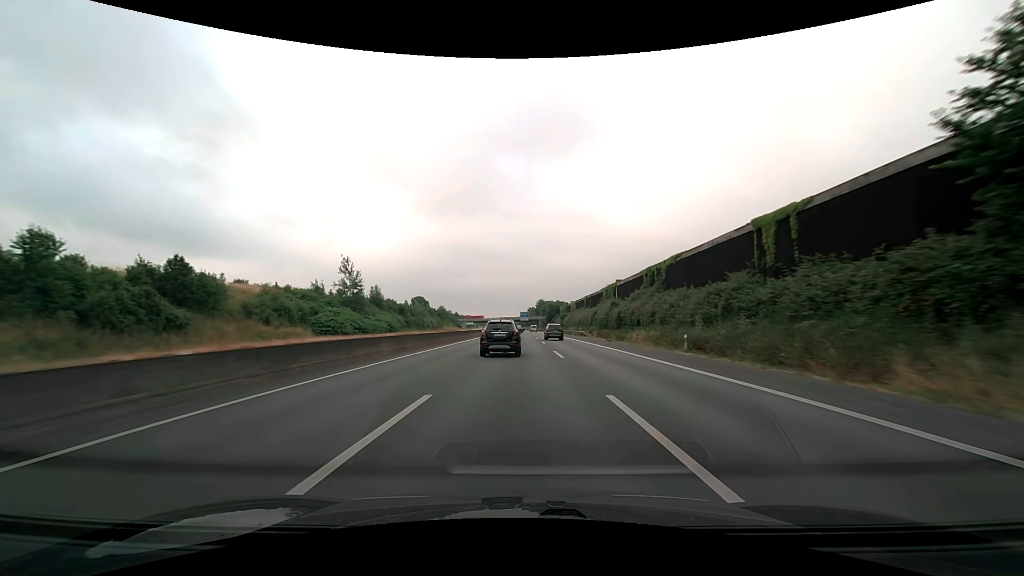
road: motorway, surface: asphalt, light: Day
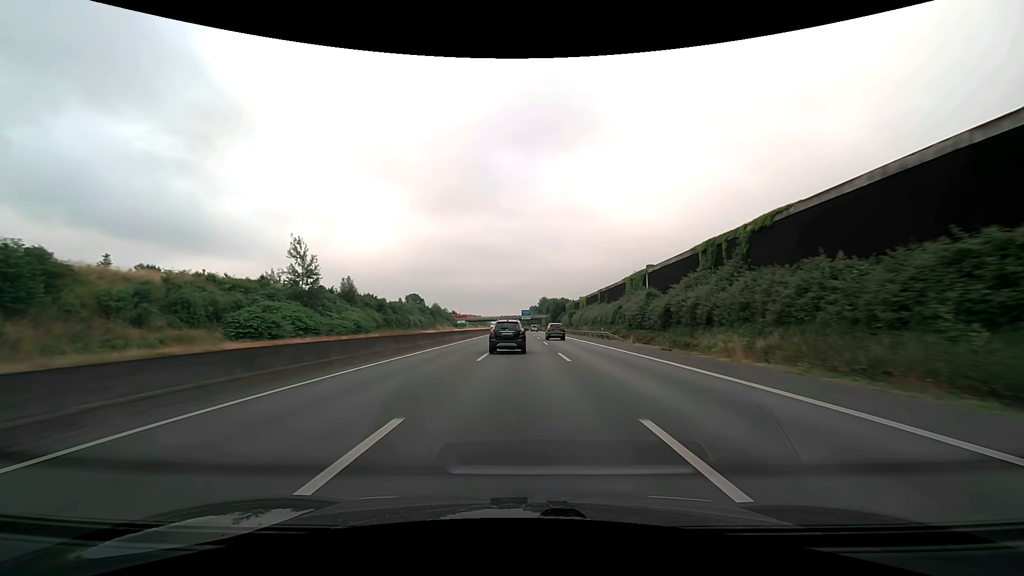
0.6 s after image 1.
(0.0, +20.6) m; 0°
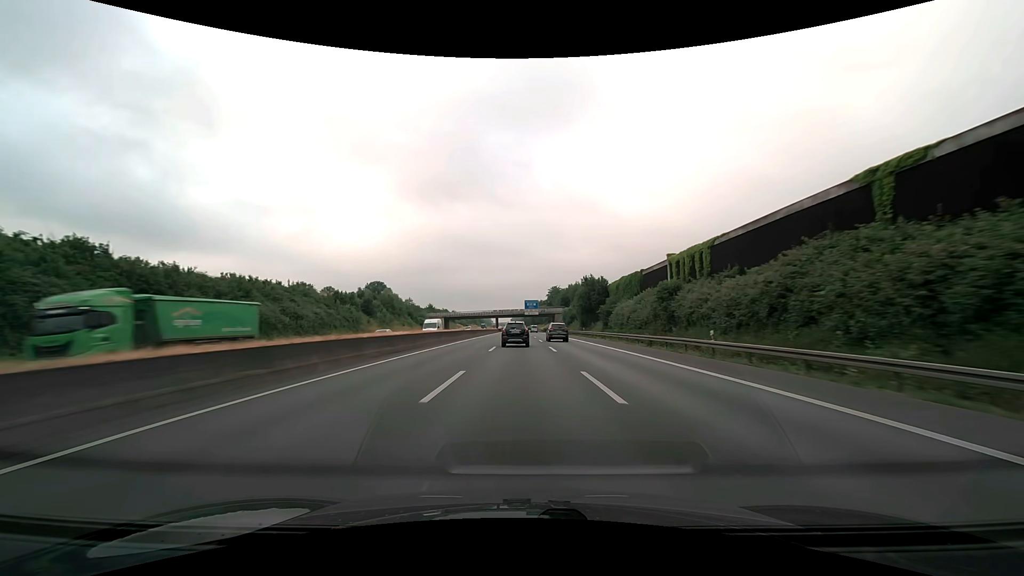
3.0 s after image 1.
(-0.4, +82.4) m; 0°
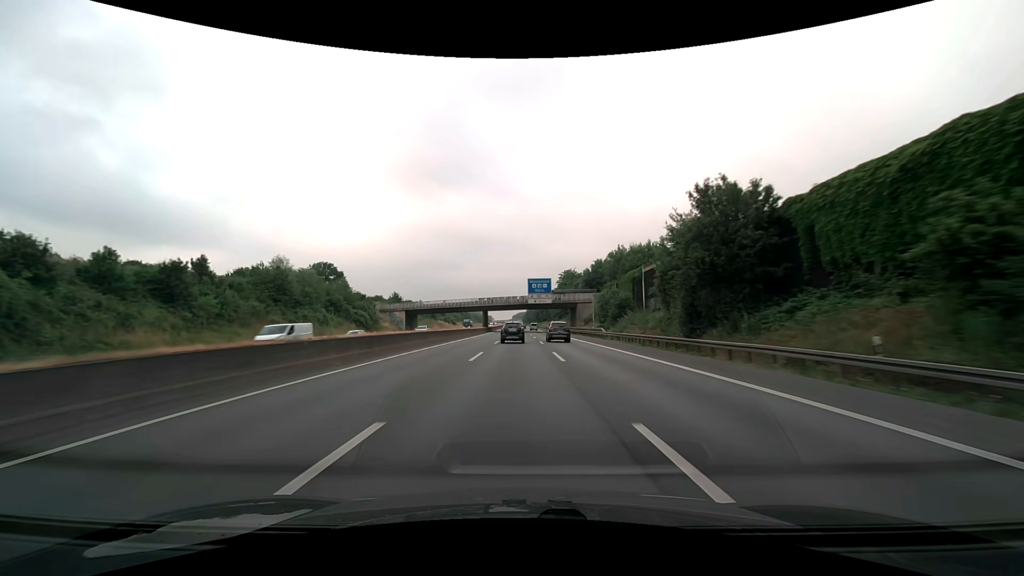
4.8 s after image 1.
(-0.2, +61.9) m; 0°
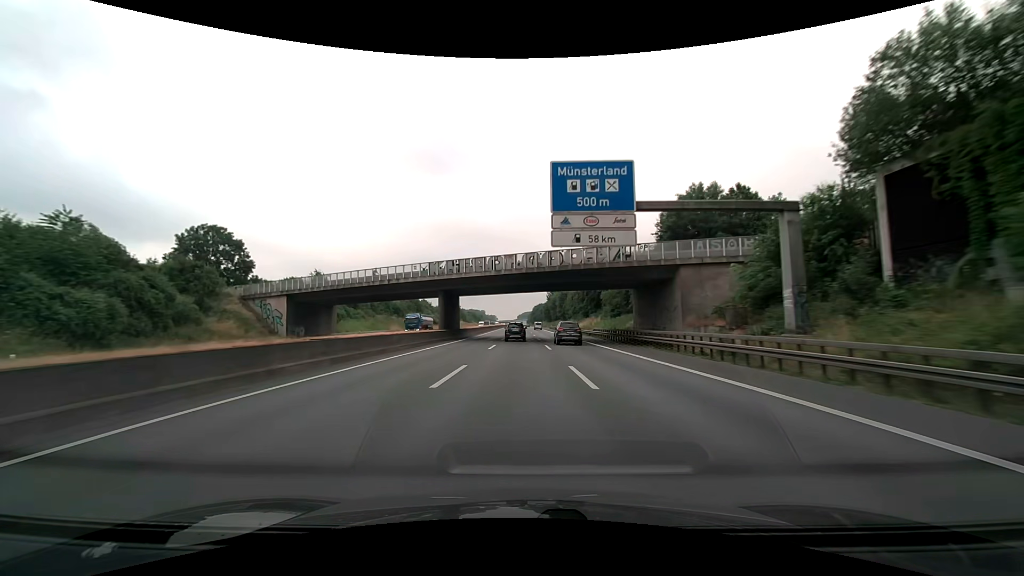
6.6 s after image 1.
(-0.4, +61.9) m; -1°
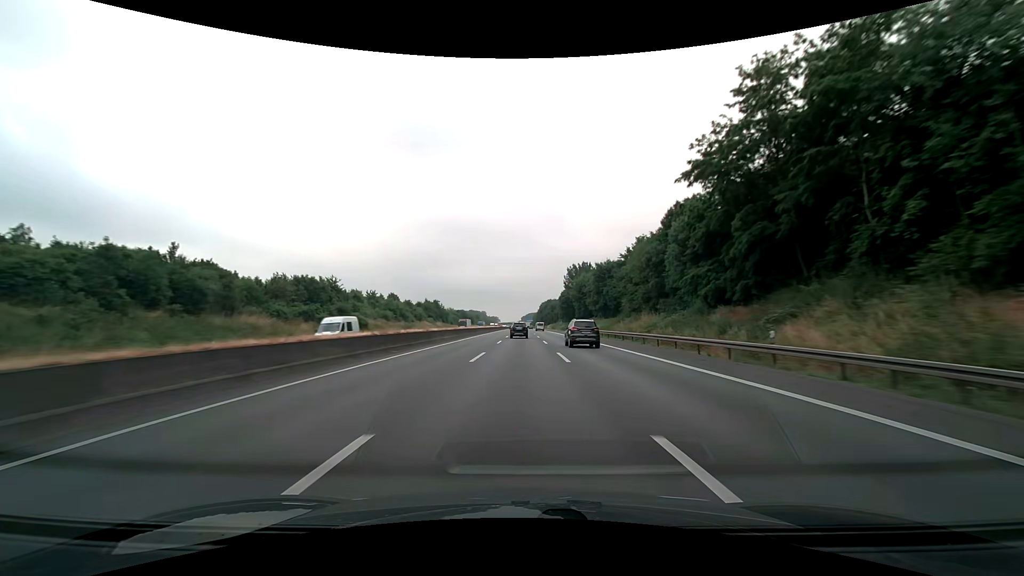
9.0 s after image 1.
(-0.3, +82.6) m; 0°
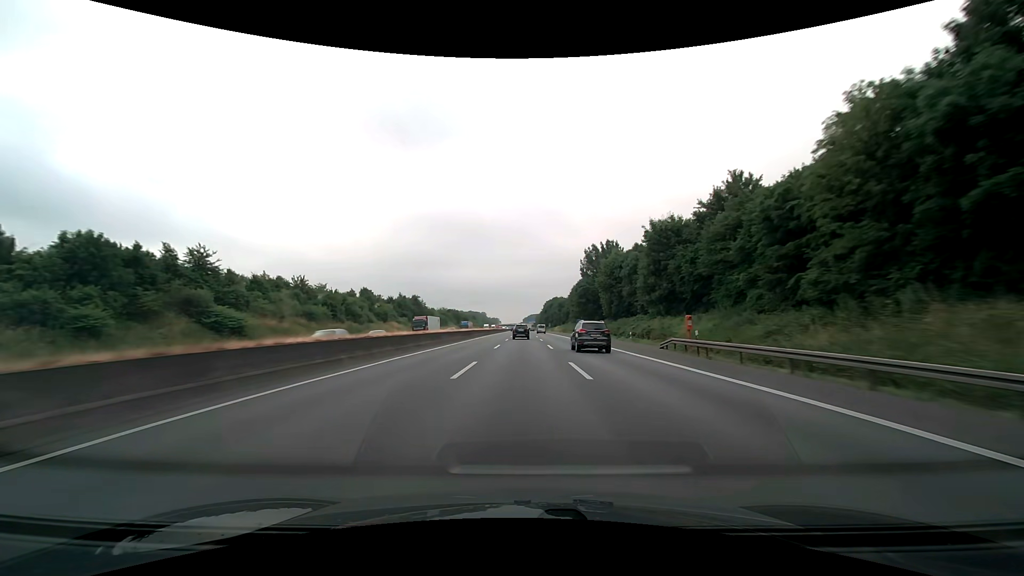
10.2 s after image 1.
(-0.1, +41.2) m; 0°
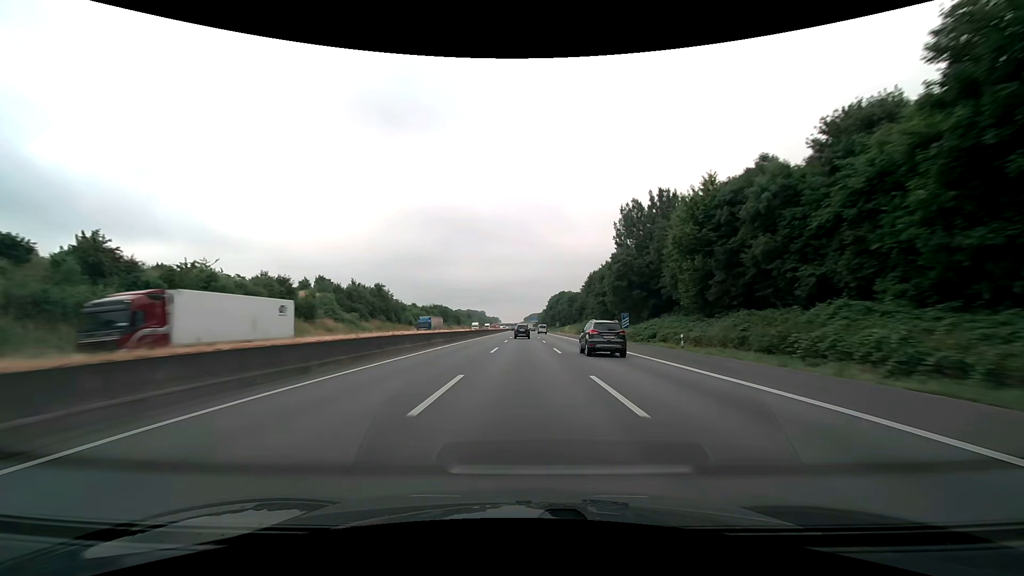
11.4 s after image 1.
(-0.1, +41.2) m; 0°
(0, +10) (0, +20) (0, +30) (0, +40) (0, +50) (0, +60) (0, +70) (0, +80) (0, +90) (0, +100) m
